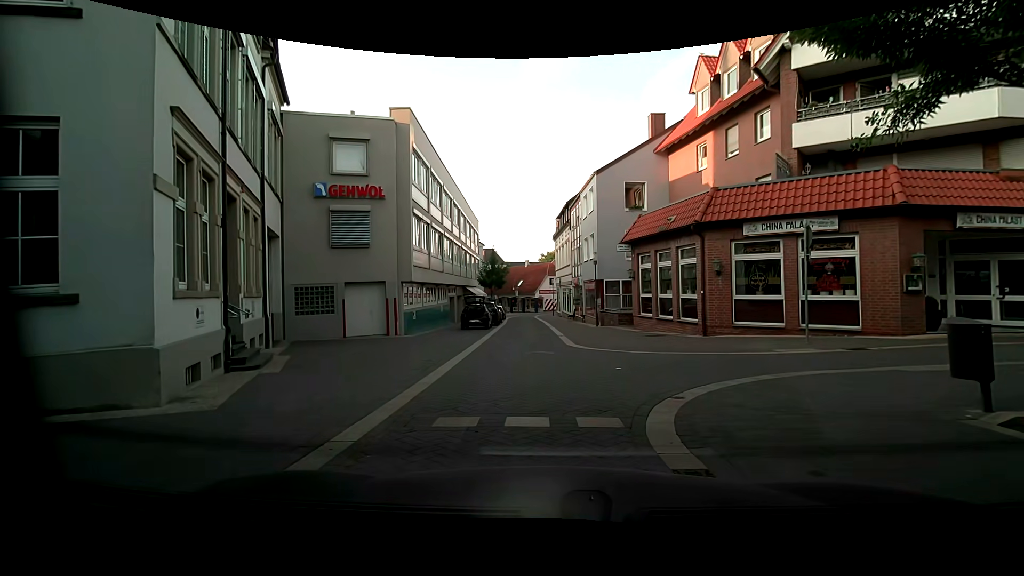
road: residential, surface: paving_stones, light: Day
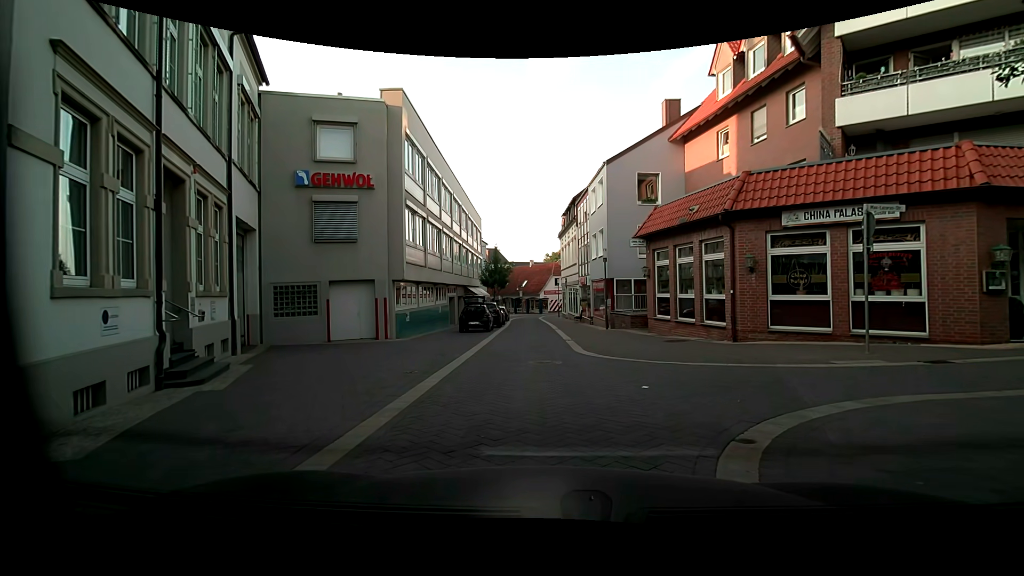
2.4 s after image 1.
(0.0, +2.1) m; +1°
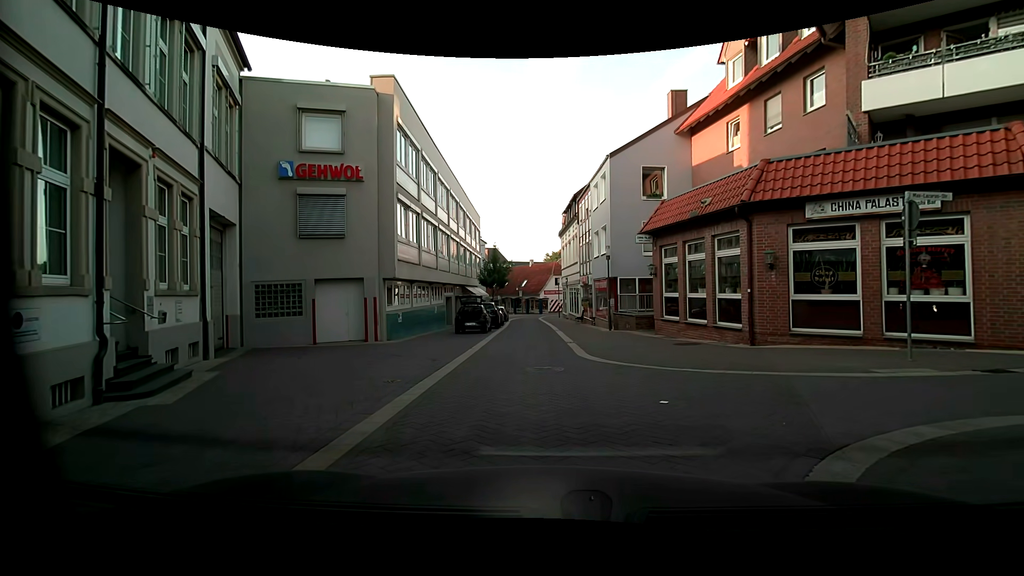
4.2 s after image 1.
(0.0, +1.3) m; 0°
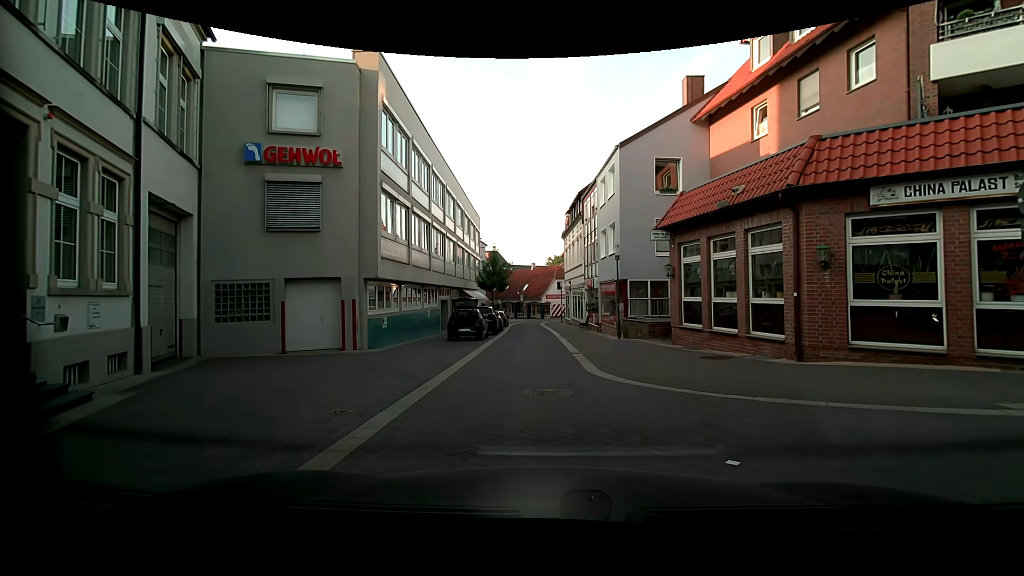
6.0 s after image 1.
(0.0, +2.4) m; -2°
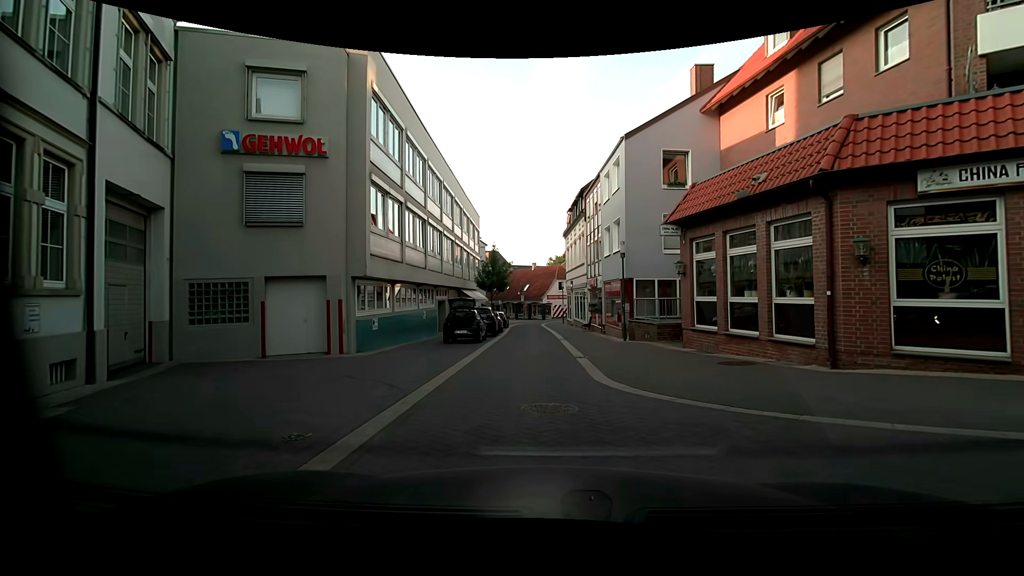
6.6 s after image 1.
(0.0, +1.3) m; +2°
